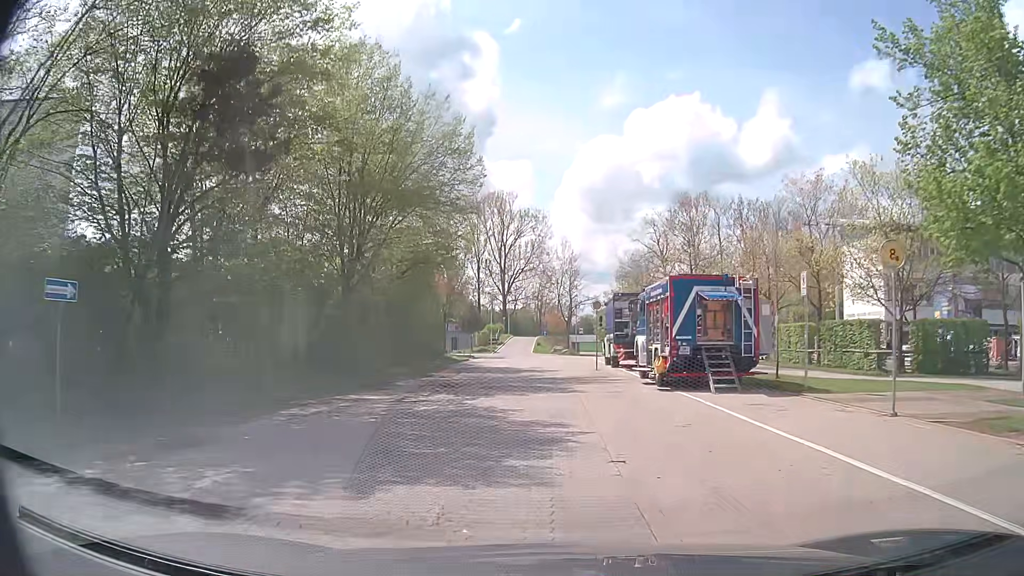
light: Day
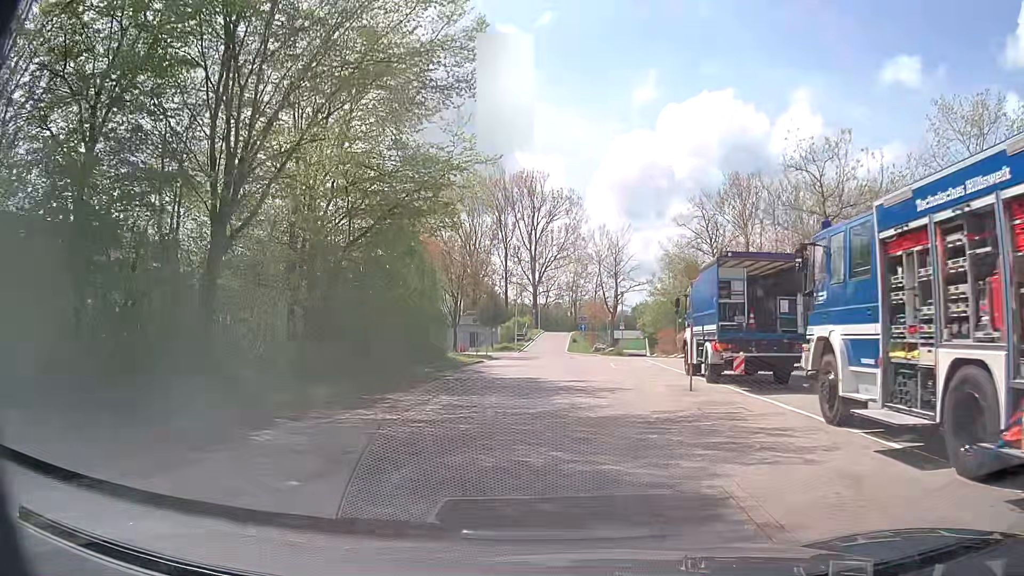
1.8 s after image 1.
(-0.6, +14.0) m; -3°
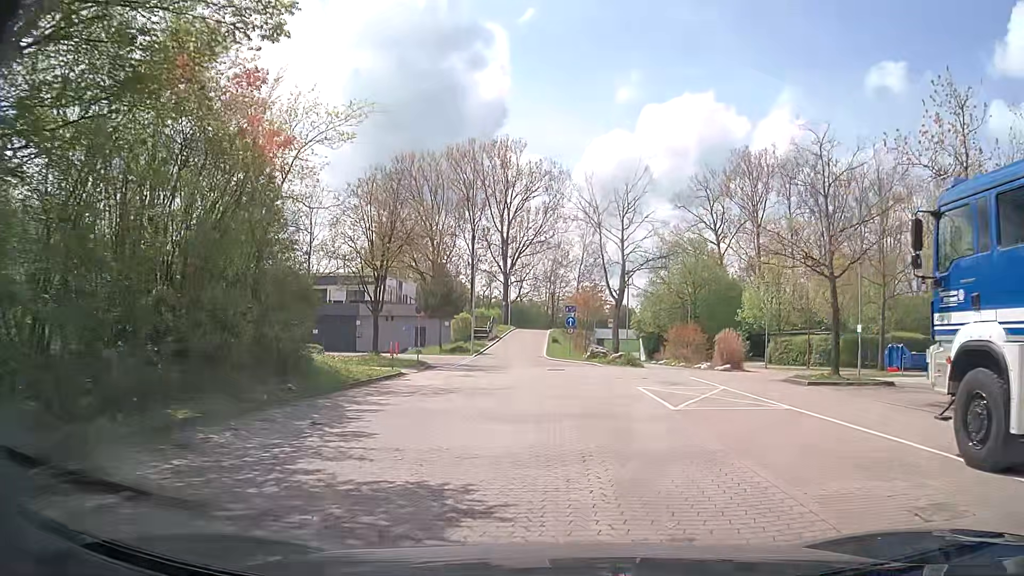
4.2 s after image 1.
(+0.1, +17.4) m; +2°
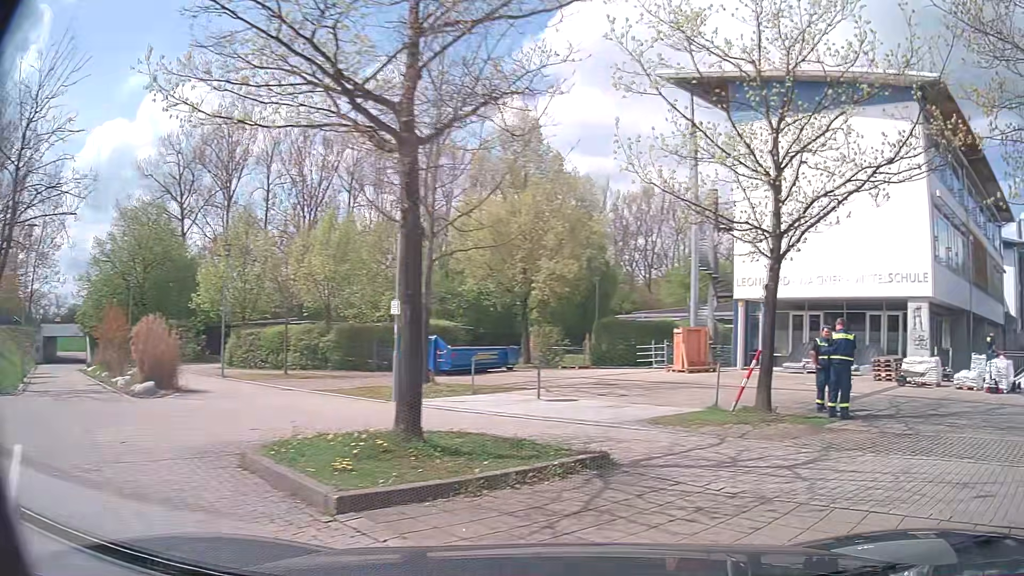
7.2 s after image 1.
(+3.6, +14.1) m; +46°
